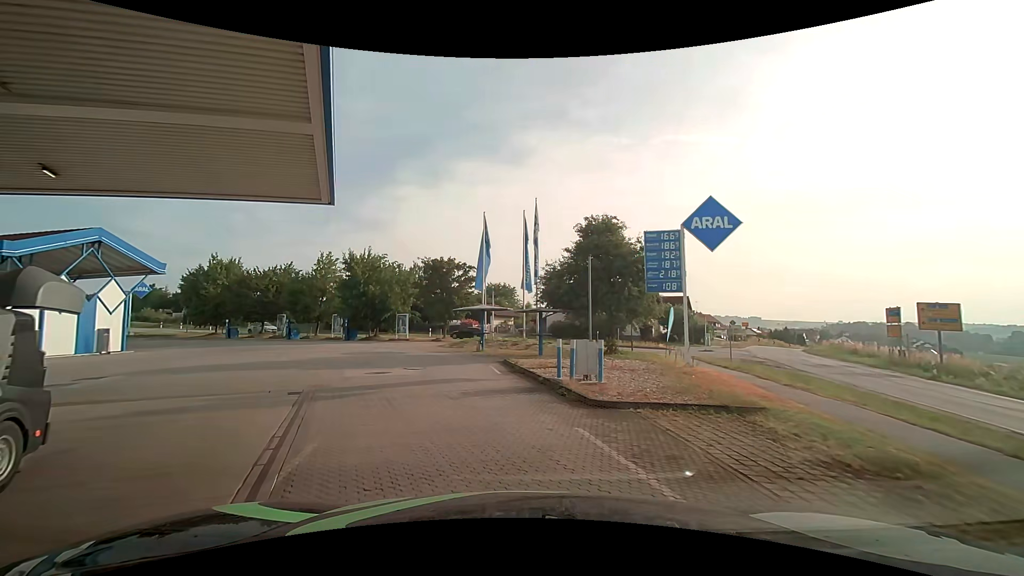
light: Day
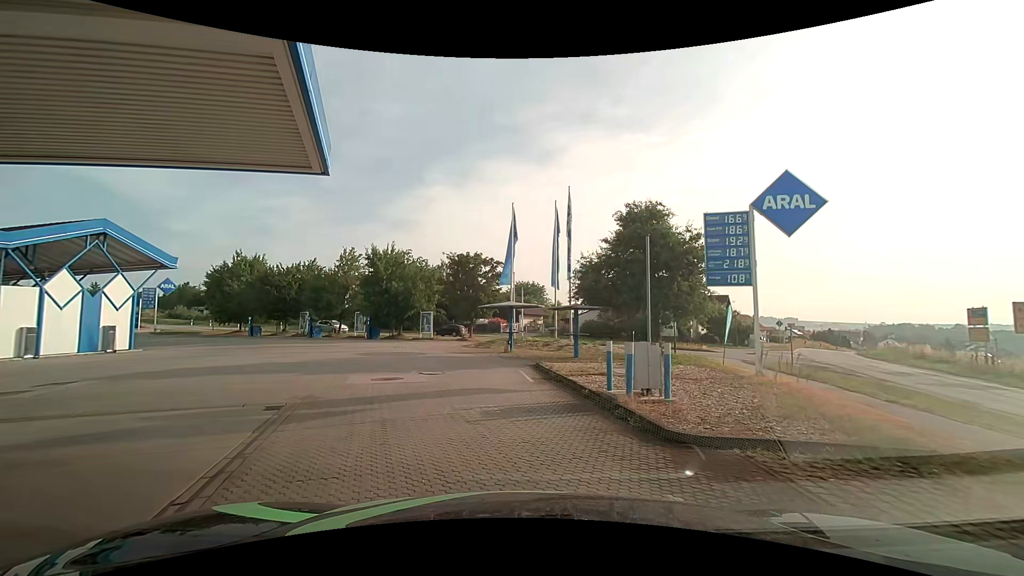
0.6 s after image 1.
(-0.1, +2.8) m; -2°
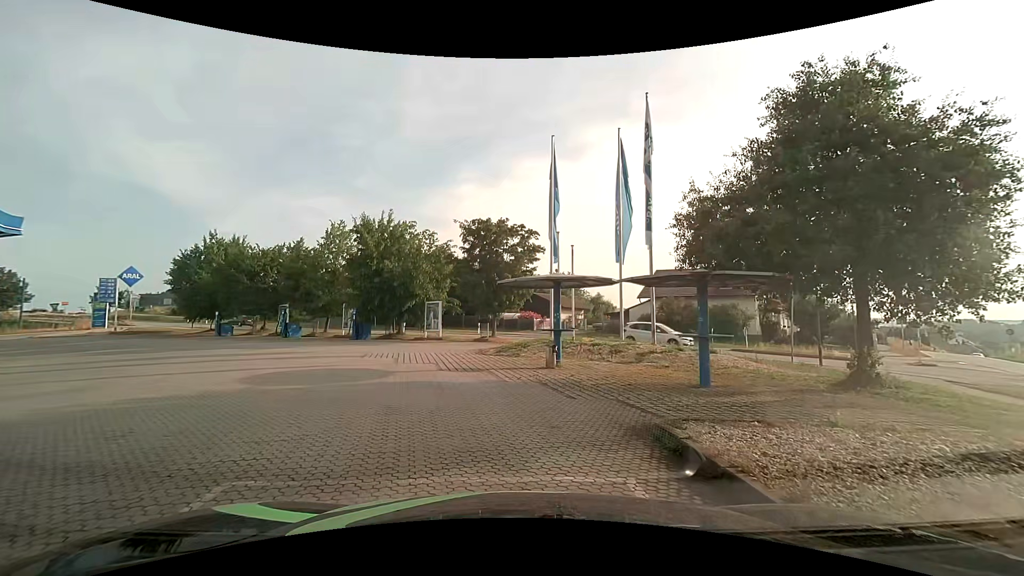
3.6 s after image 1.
(-0.8, +12.0) m; -6°
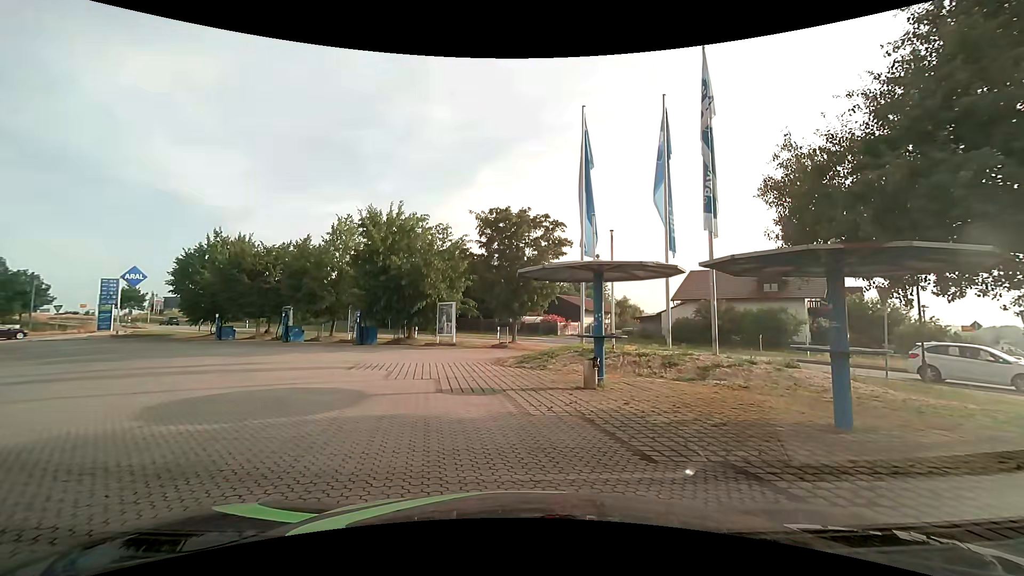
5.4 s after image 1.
(0.0, +3.5) m; +1°
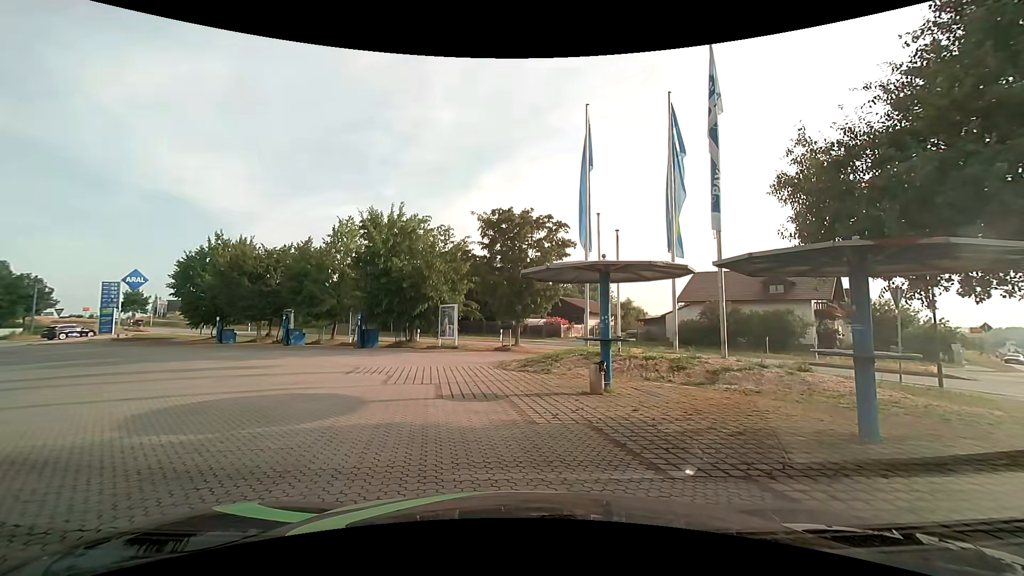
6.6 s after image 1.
(0.0, +0.4) m; 0°
